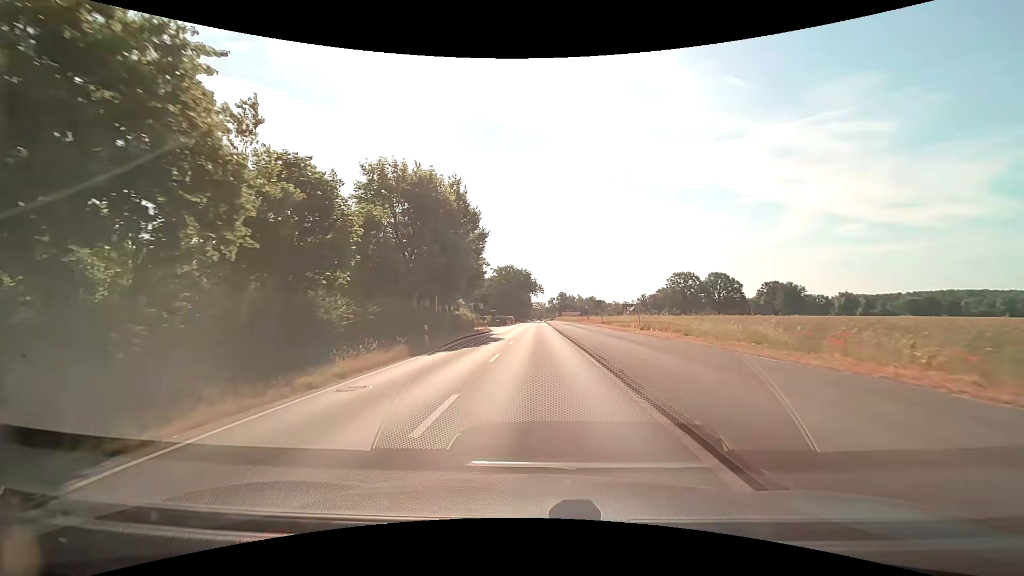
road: tertiary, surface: asphalt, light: Day
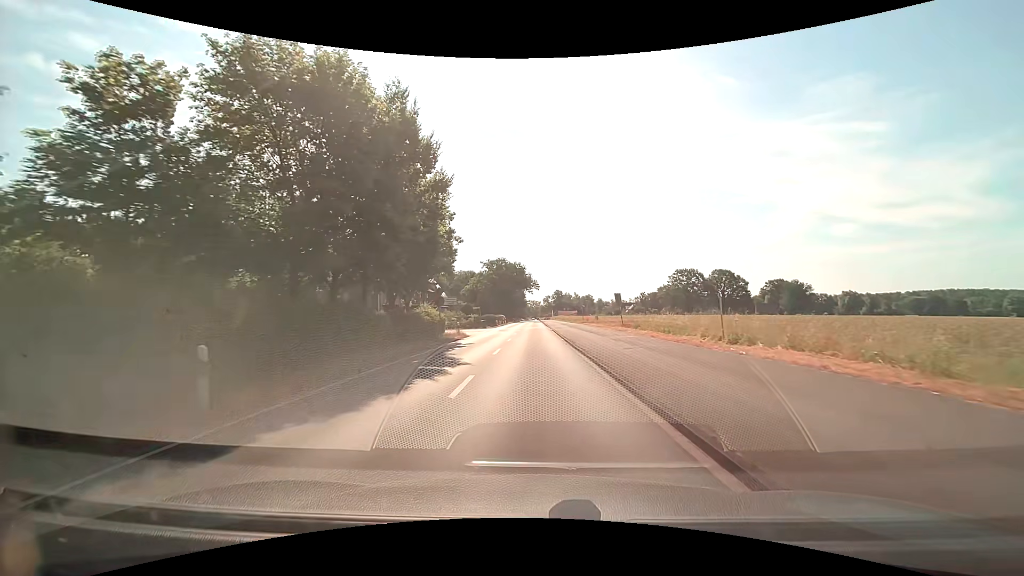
(+0.1, +14.9) m; +1°
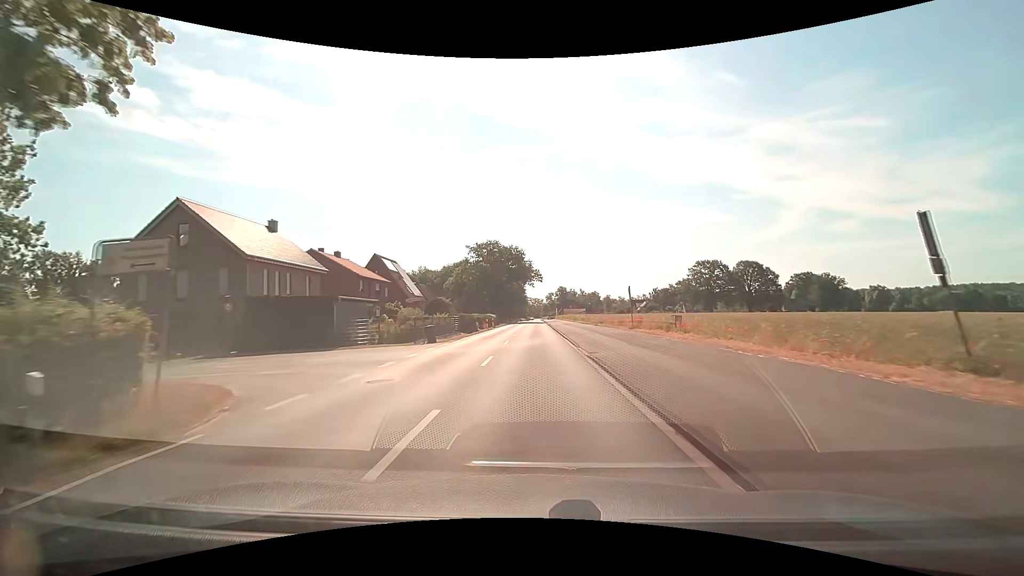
(+0.1, +30.0) m; 0°
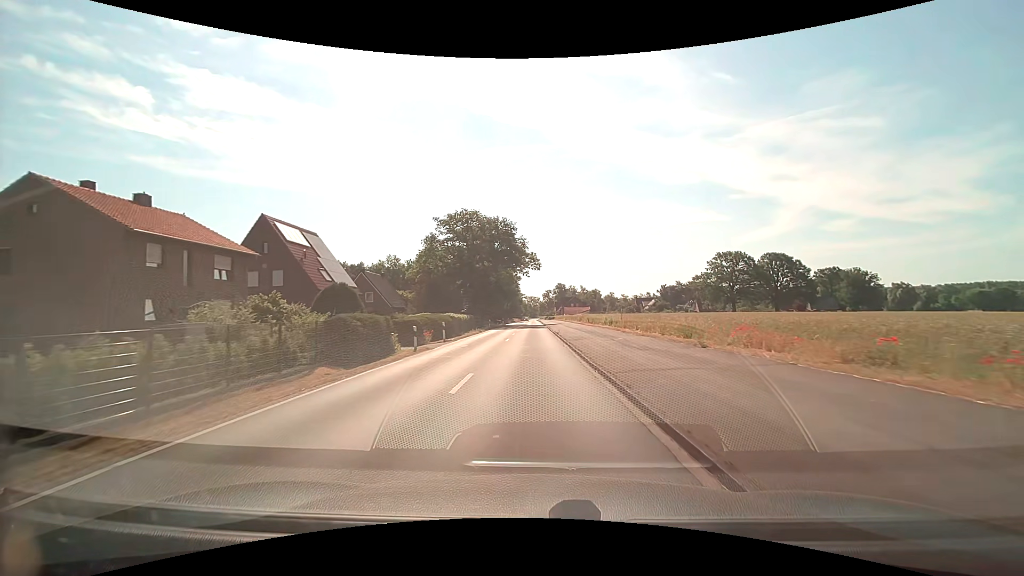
(0.0, +30.3) m; +1°
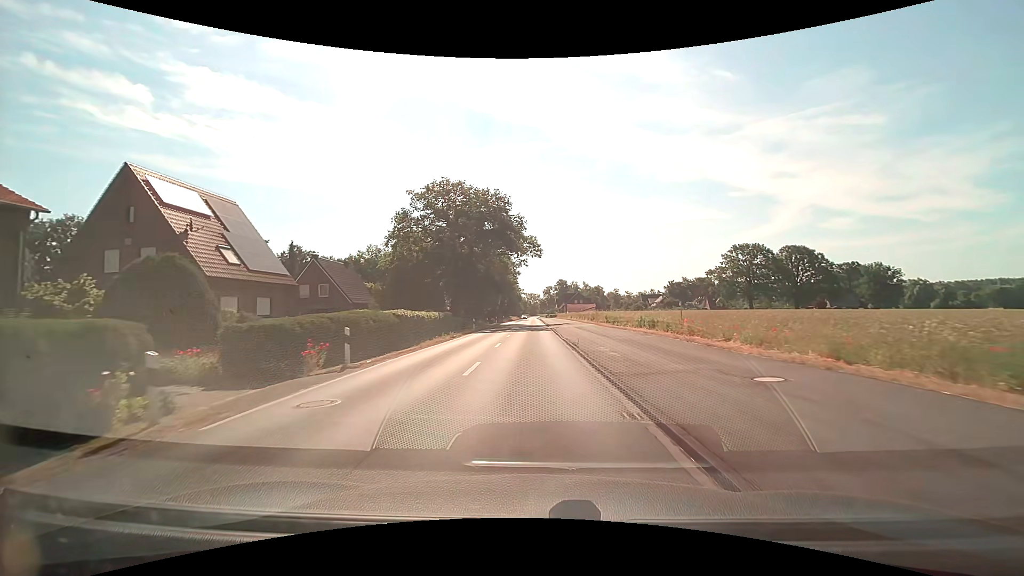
(-0.1, +15.3) m; 0°
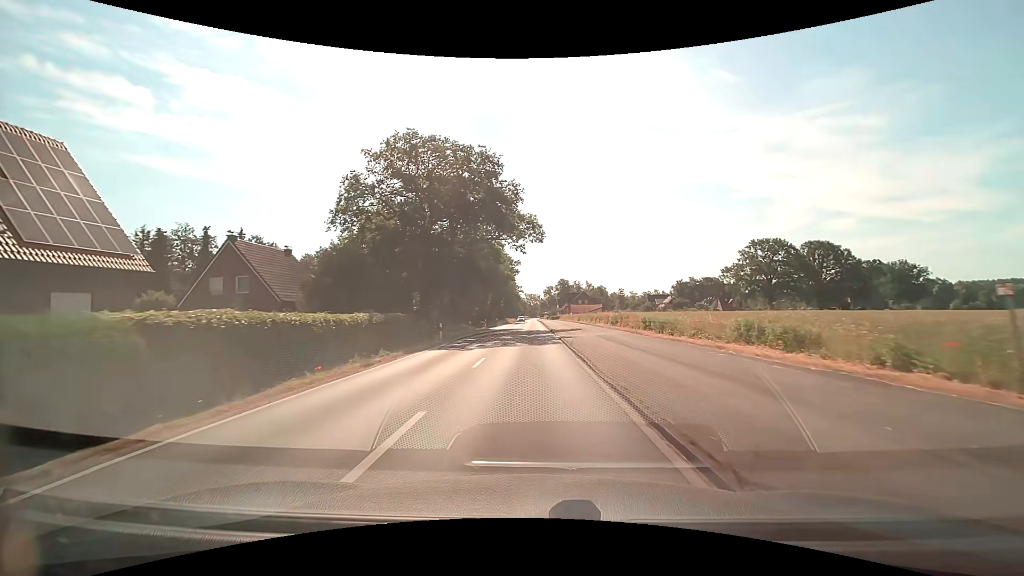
(0.0, +15.4) m; 0°
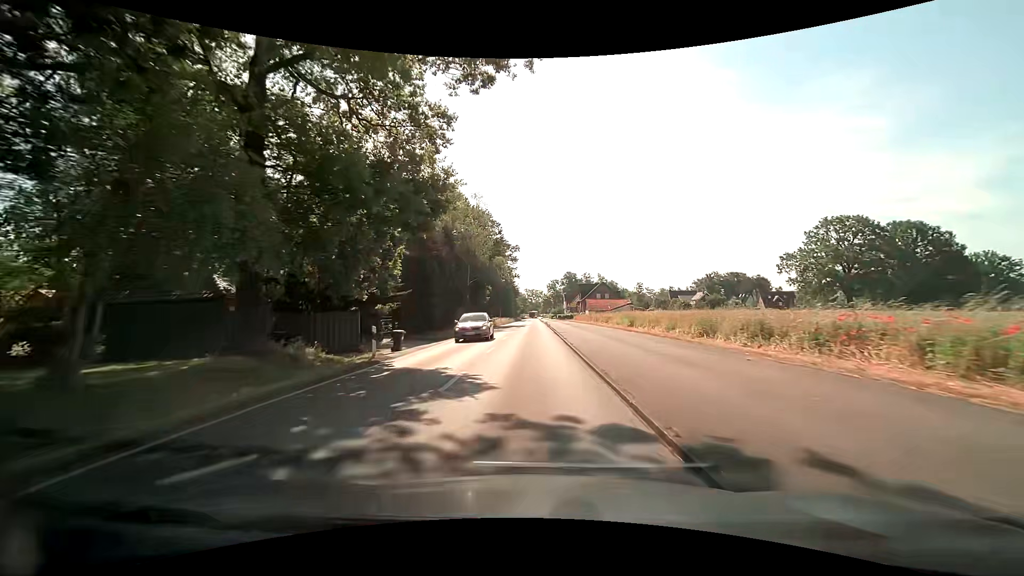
(-0.1, +39.0) m; 0°
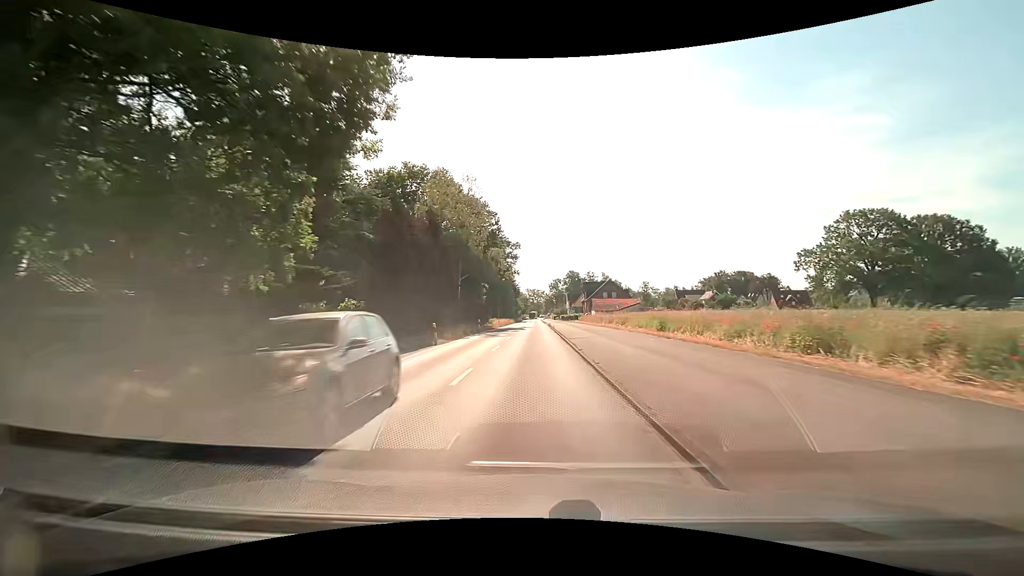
(-0.1, +7.8) m; -1°
(0, +10) (0, +20) (0, +30) (0, +40) (0, +50) (0, +60) (0, +70) (0, +80) (0, +90) (0, +100) m
